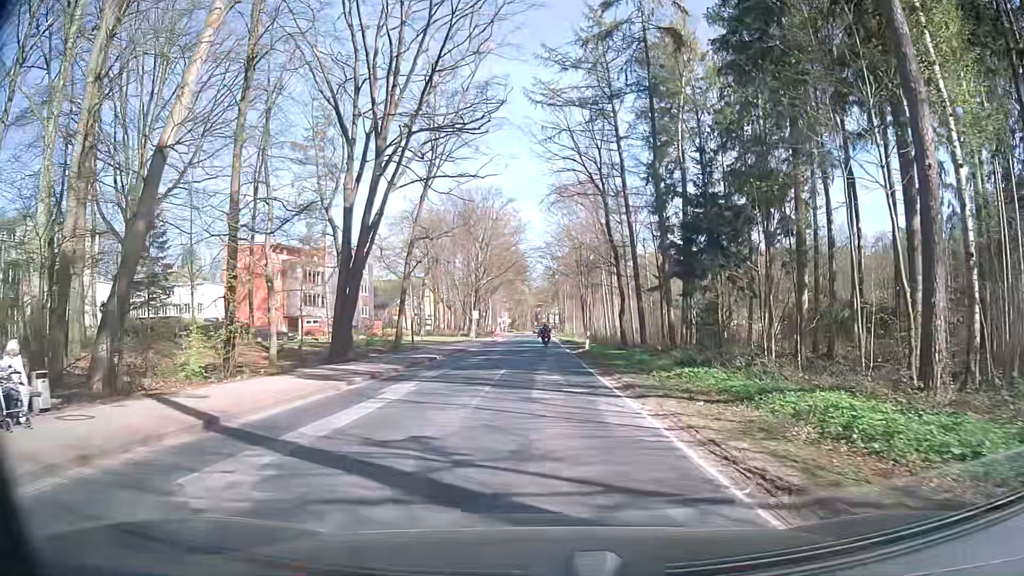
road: secondary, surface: asphalt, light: Day
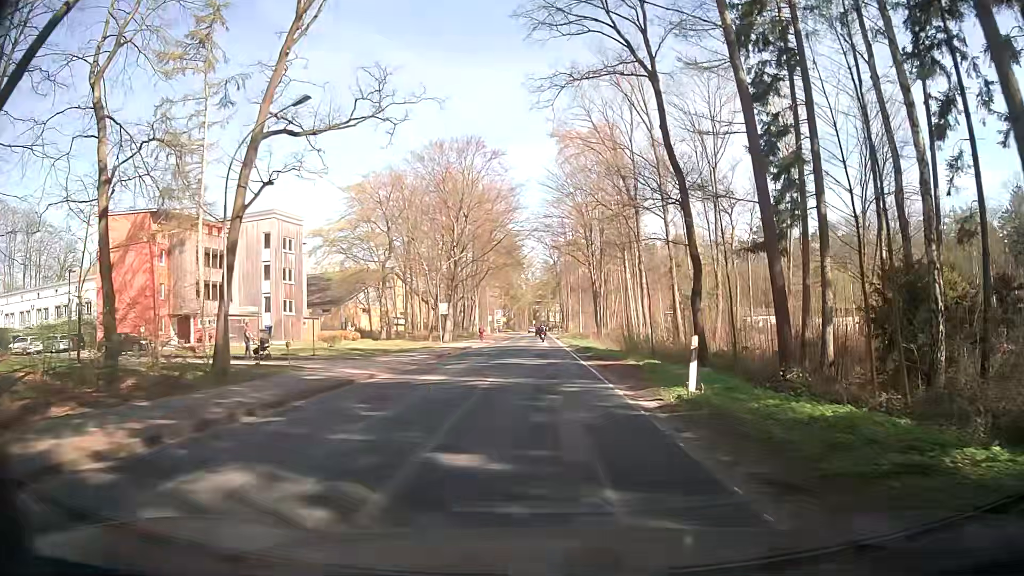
(-0.6, +27.3) m; 0°
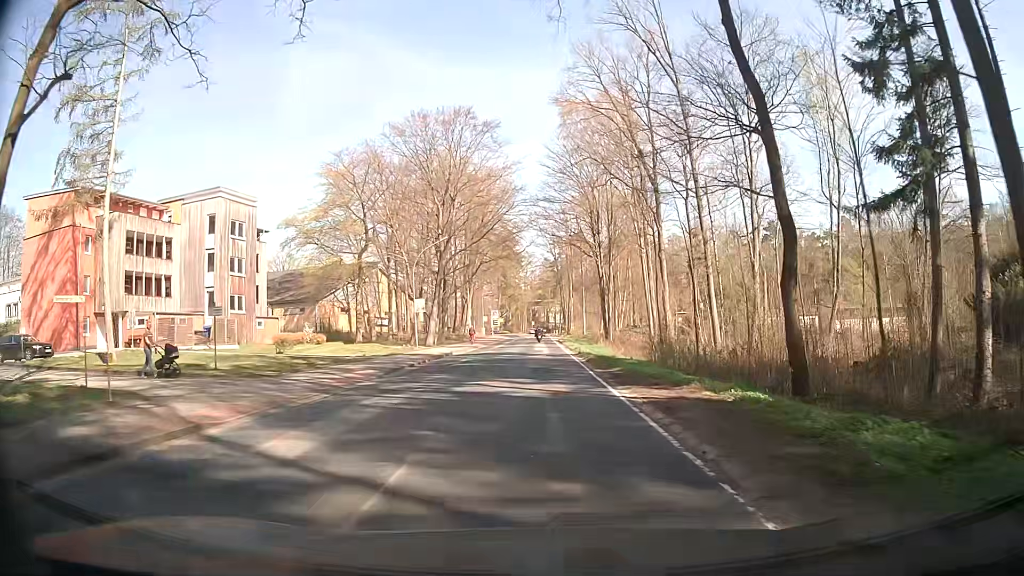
(-0.1, +11.2) m; -2°
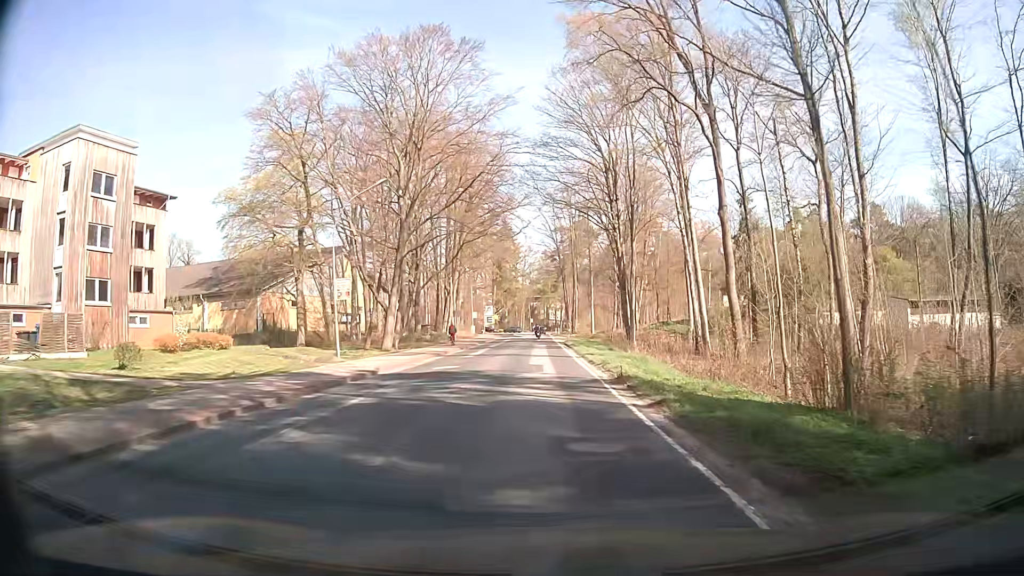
(+0.4, +18.7) m; +1°
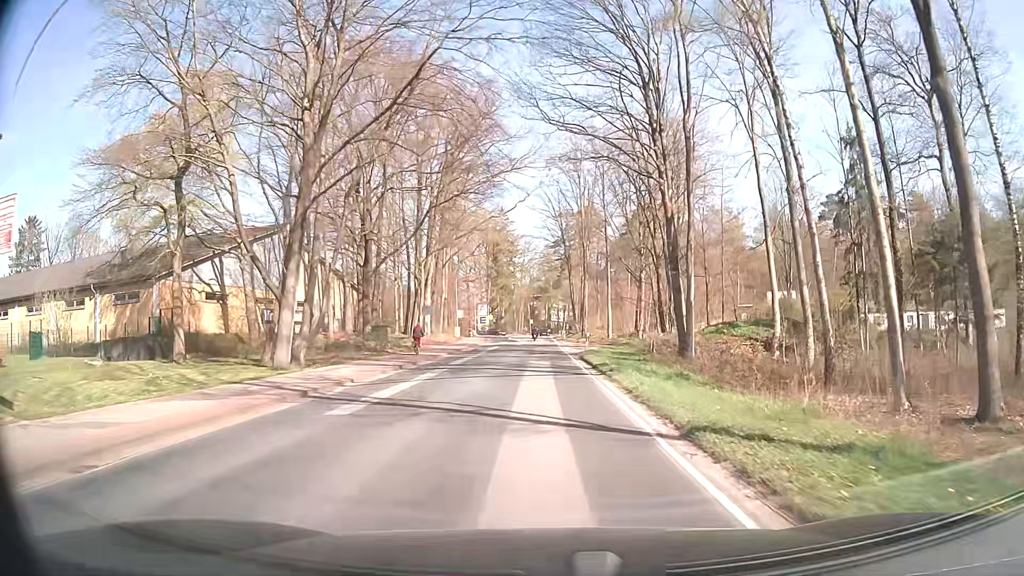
(0.0, +20.8) m; 0°
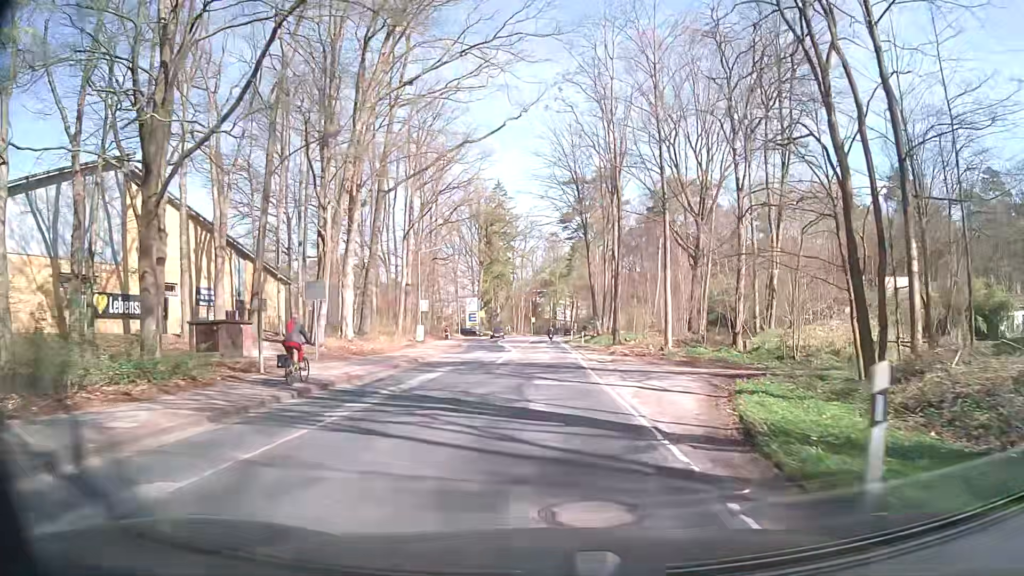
(0.0, +29.1) m; 0°
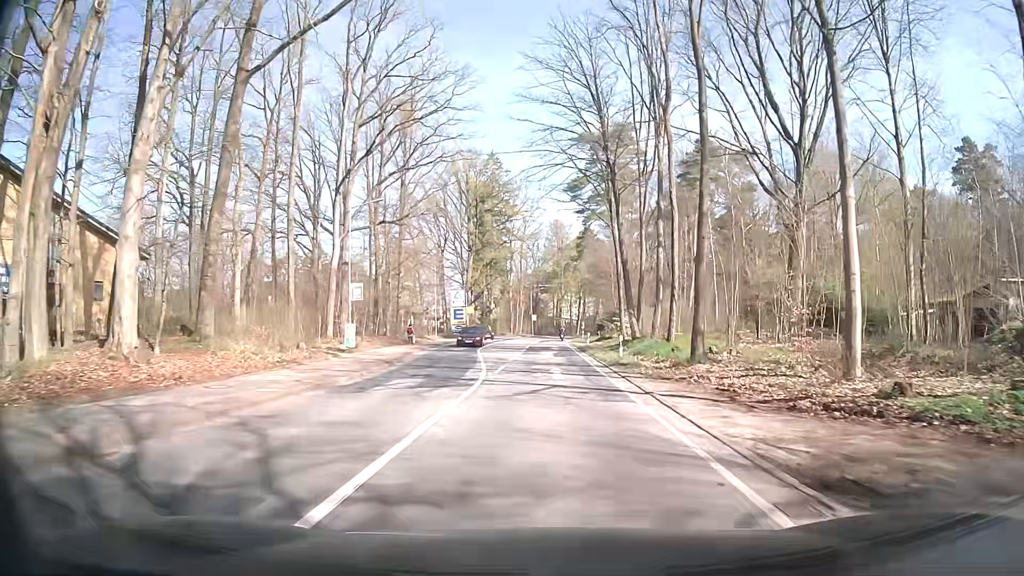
(0.0, +22.4) m; 0°
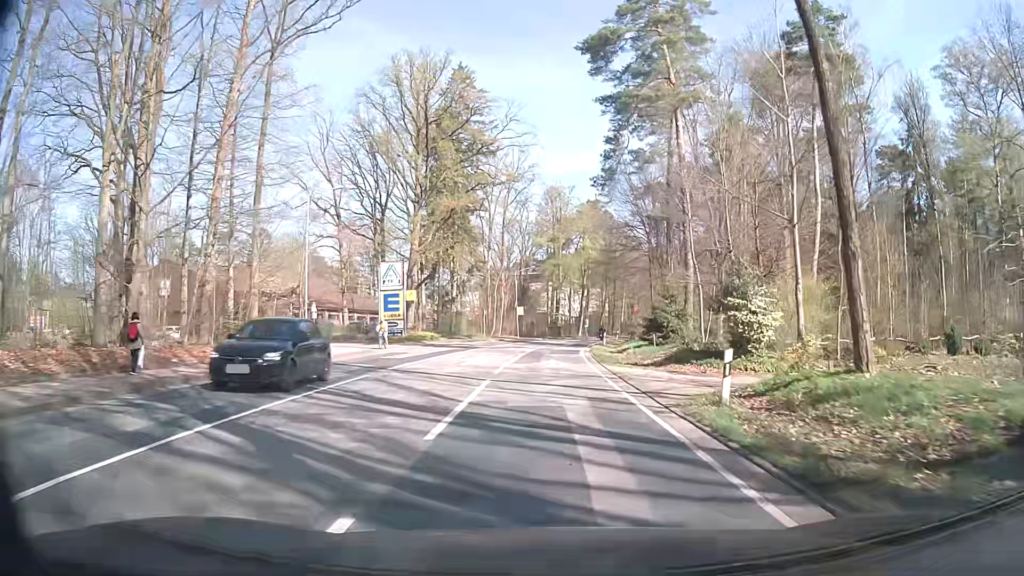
(+0.1, +37.8) m; +1°
(0, +10) (0, +20) (0, +30) (+1, +40) (+2, +50) (+3, +60) (+4, +70) (+6, +80) (+8, +89) (+11, +99) m
